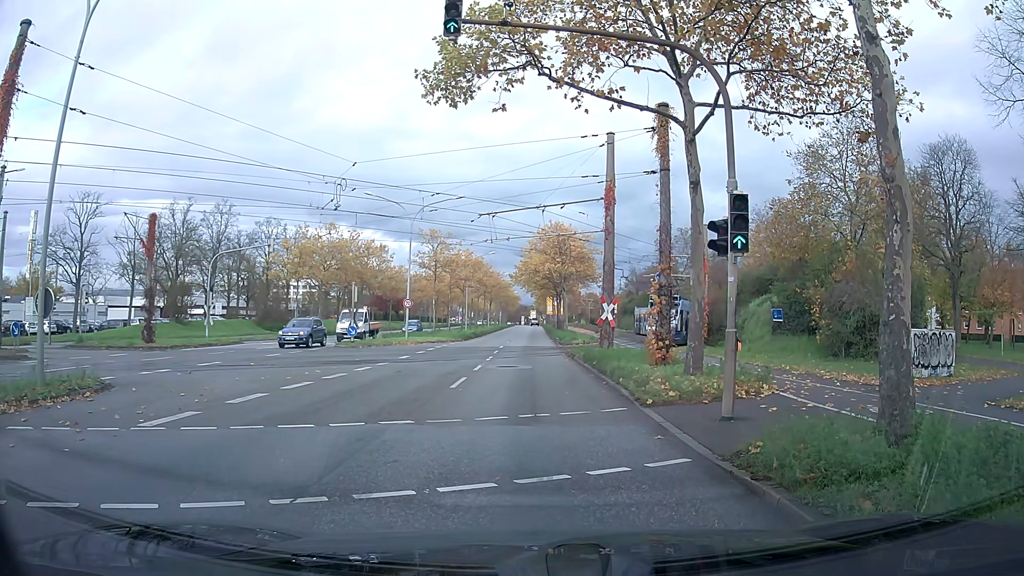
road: primary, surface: asphalt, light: Day
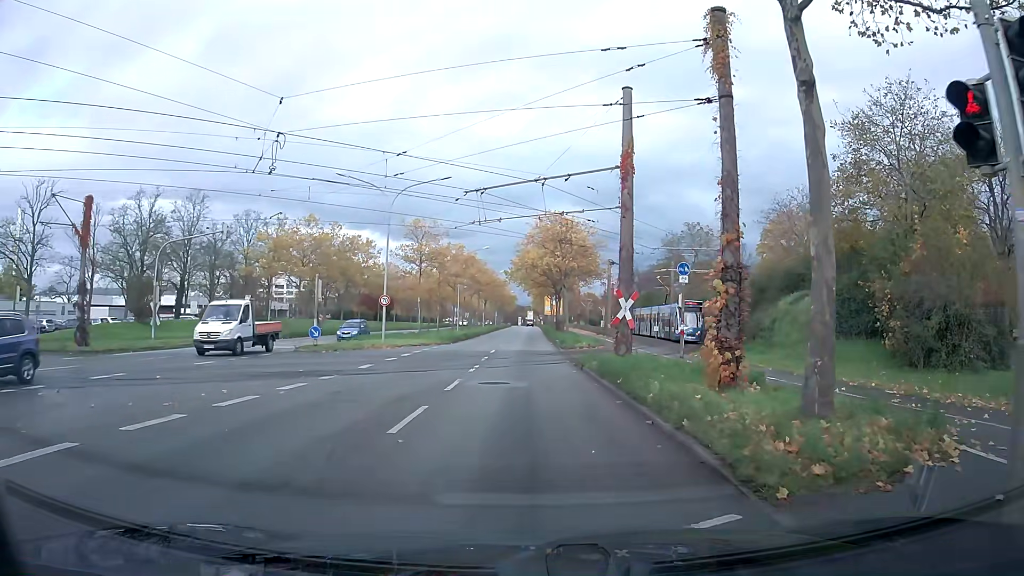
(+0.1, +6.5) m; +1°
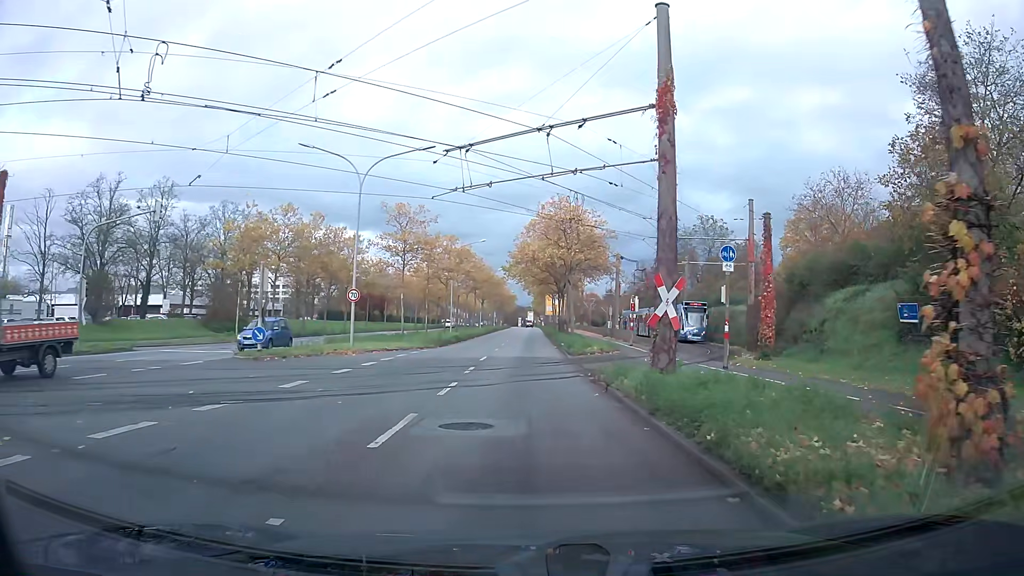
(0.0, +7.1) m; 0°
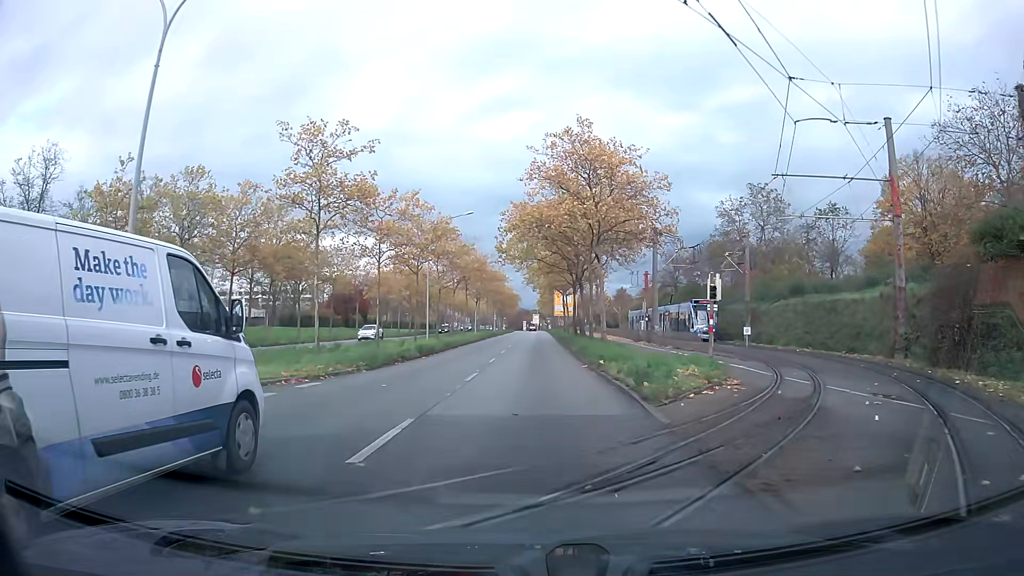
(0.0, +19.1) m; 0°
(0, +10) (0, +20) (0, +30) (0, +40) (0, +50) (0, +60) (+1, +70) (+1, +80) (+1, +90) (+1, +100) m
